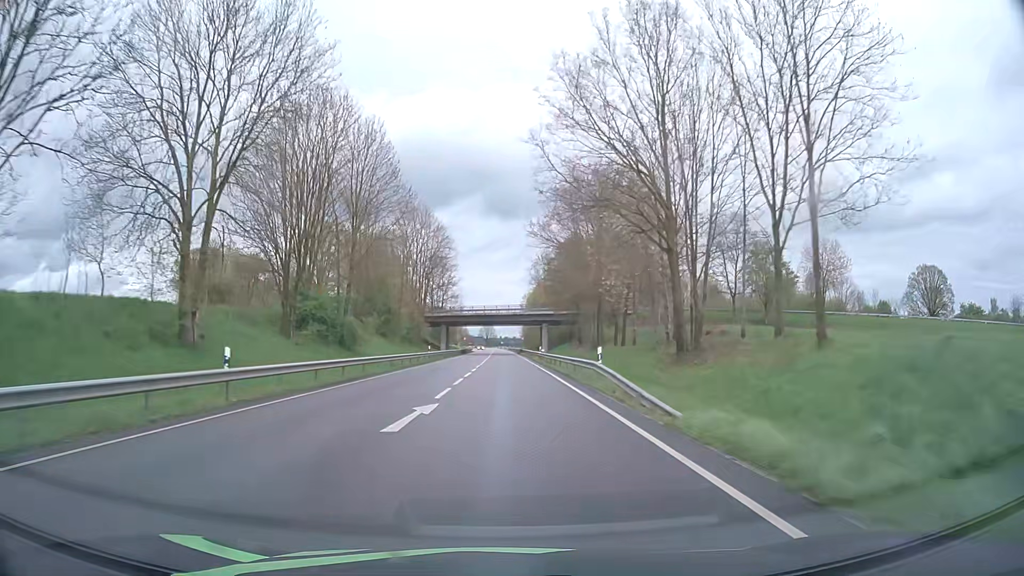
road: primary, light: Day
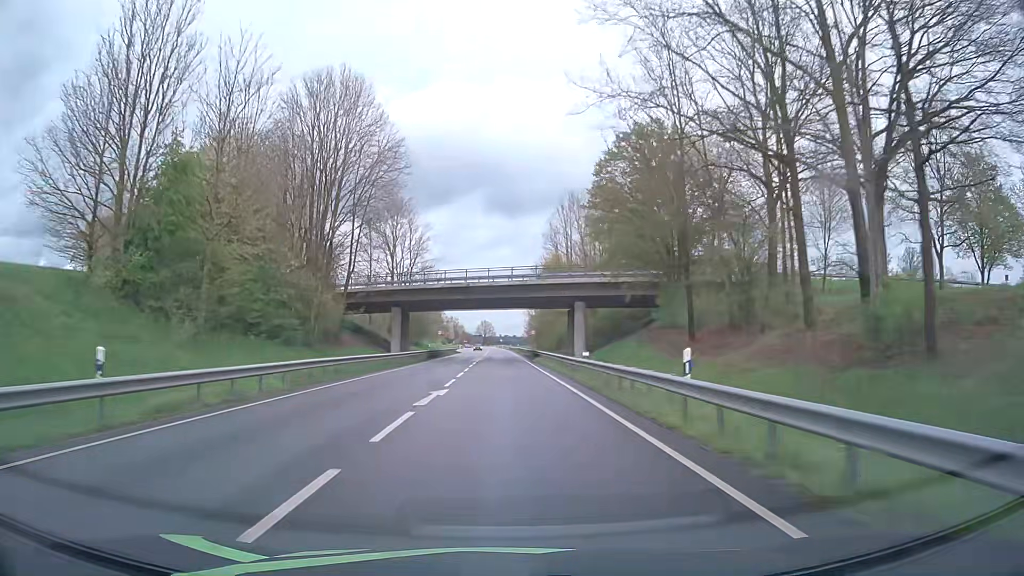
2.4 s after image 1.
(0.0, +50.0) m; 0°
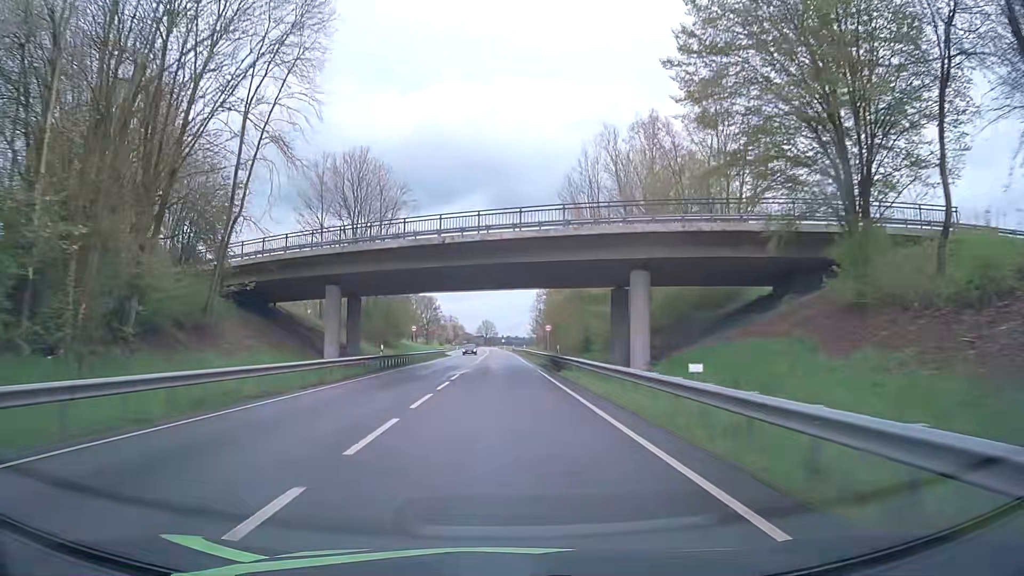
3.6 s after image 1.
(-0.1, +25.0) m; 0°
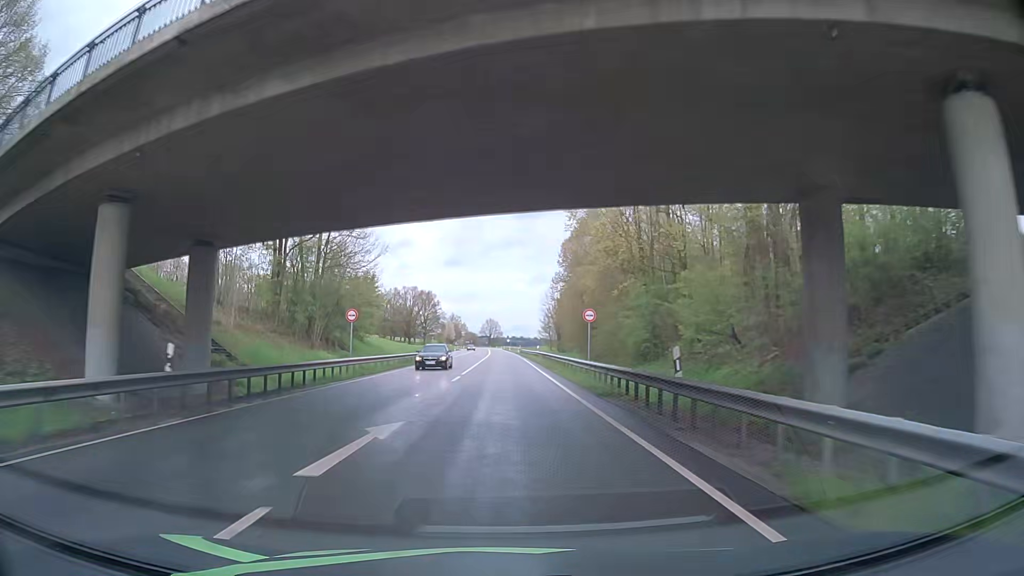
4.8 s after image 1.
(-0.1, +25.0) m; -1°
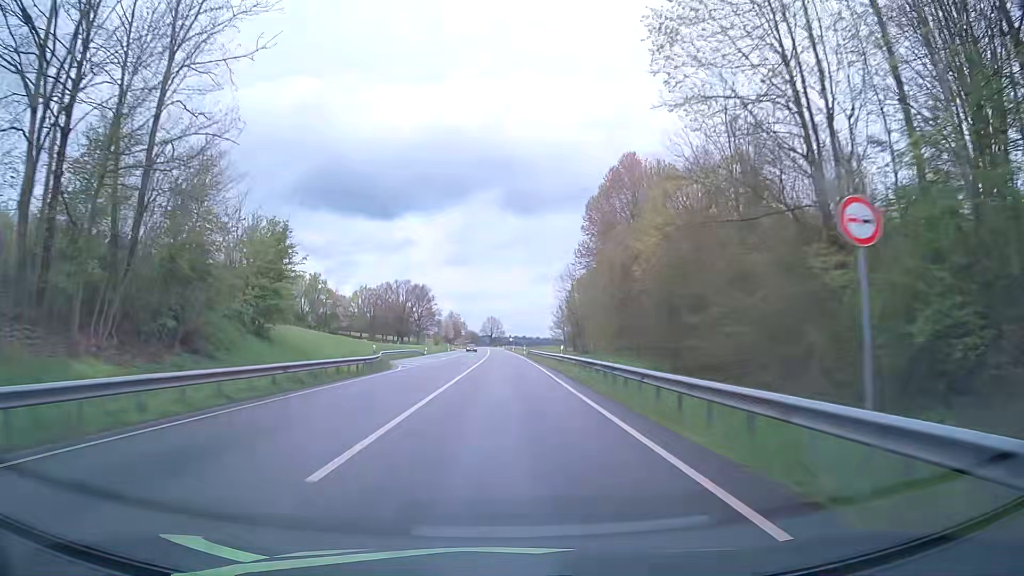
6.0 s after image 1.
(-0.1, +25.0) m; 0°
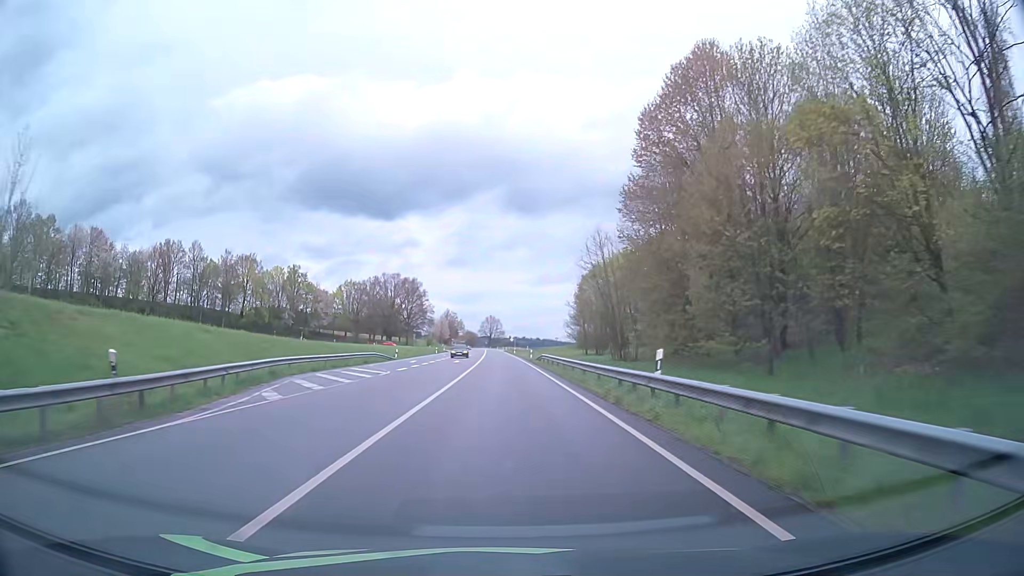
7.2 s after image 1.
(+0.1, +25.0) m; 0°
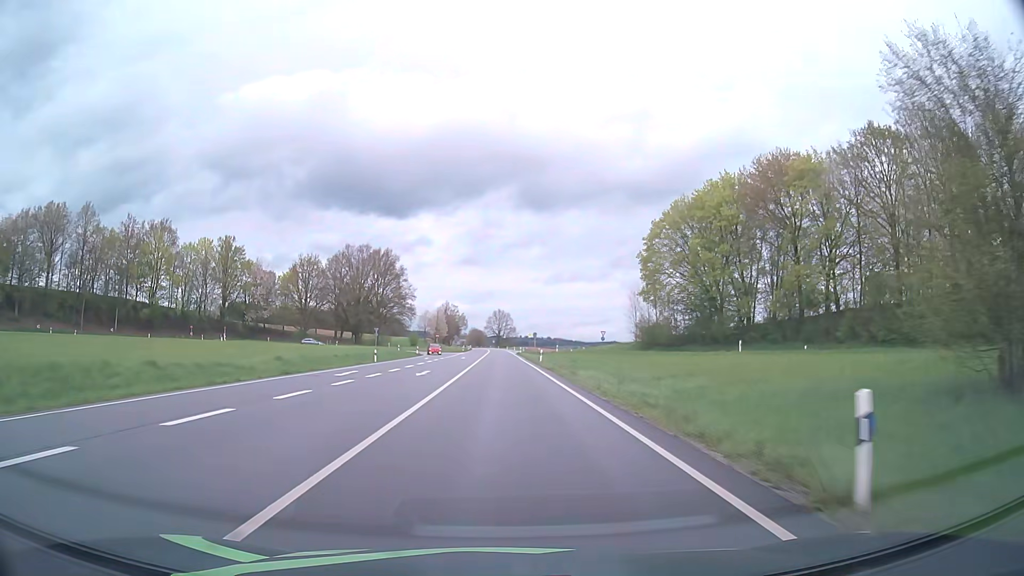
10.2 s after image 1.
(-0.4, +62.5) m; -1°
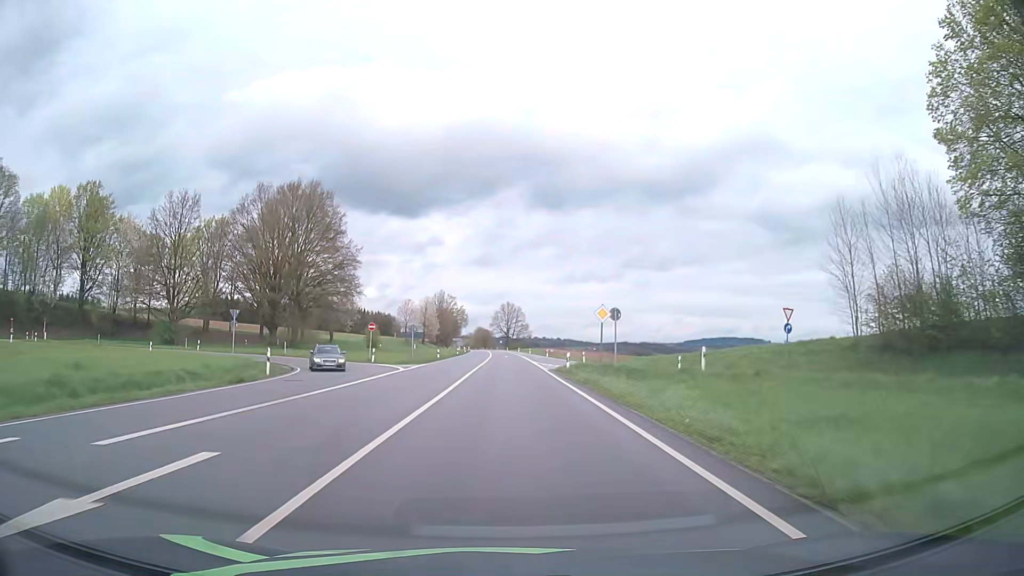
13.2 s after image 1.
(-0.7, +62.7) m; -1°
(0, +10) (0, +20) (0, +30) (0, +40) (0, +50) (0, +60) (0, +70) (0, +80) (0, +90) (0, +100) m
